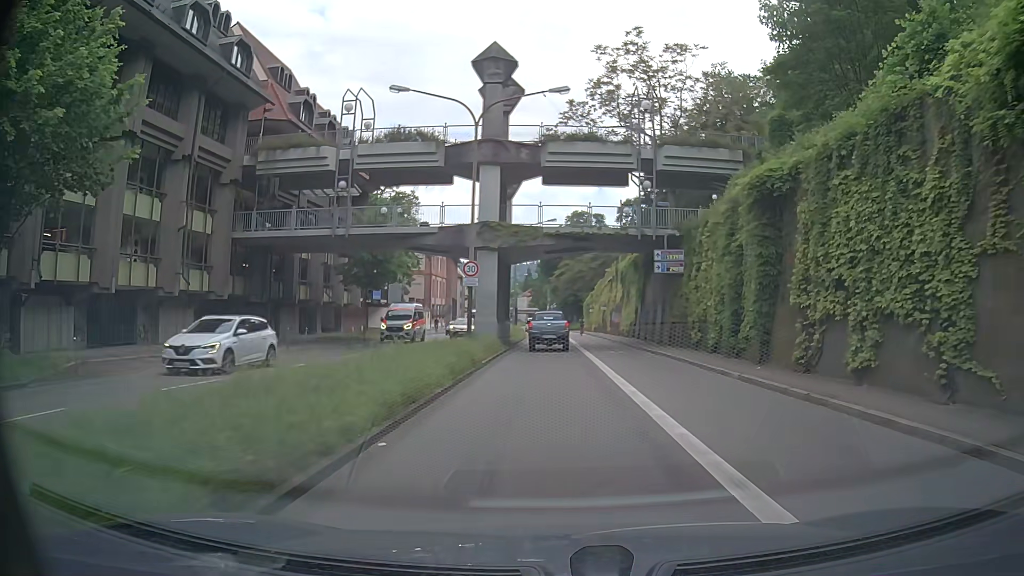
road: primary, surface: asphalt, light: Day
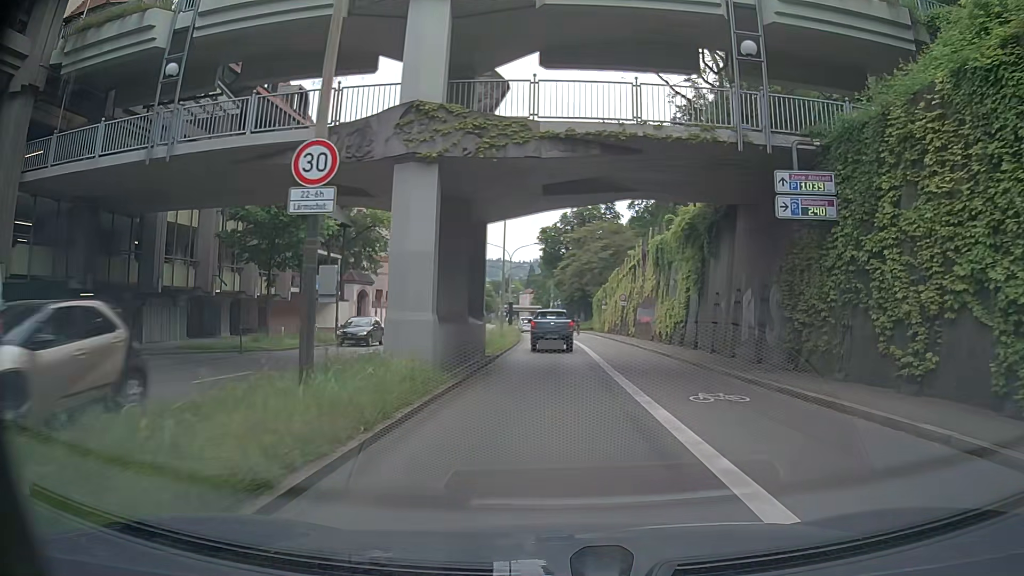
(0.0, +16.8) m; 0°
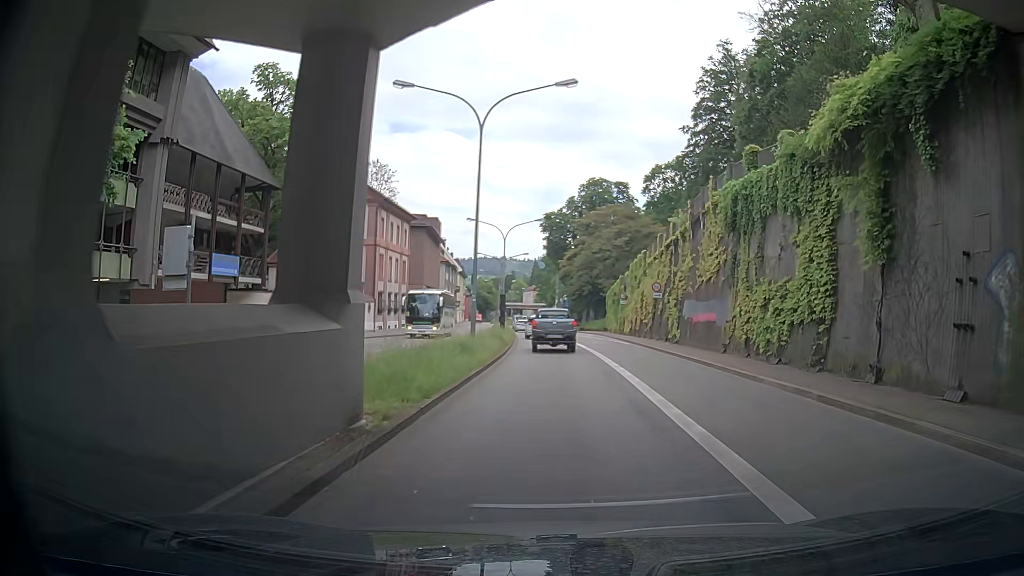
(0.0, +16.0) m; +1°
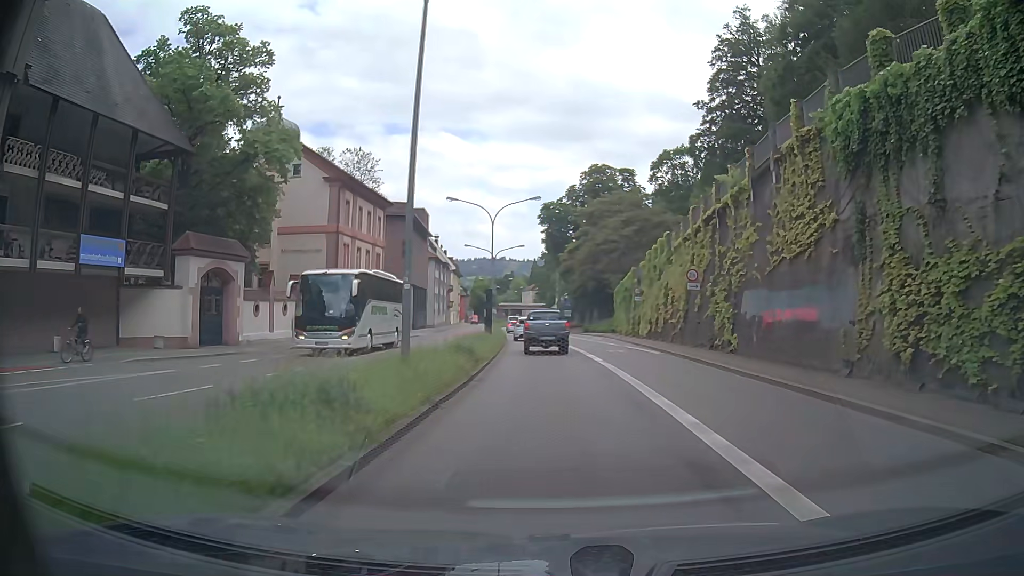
(+0.5, +10.6) m; +1°
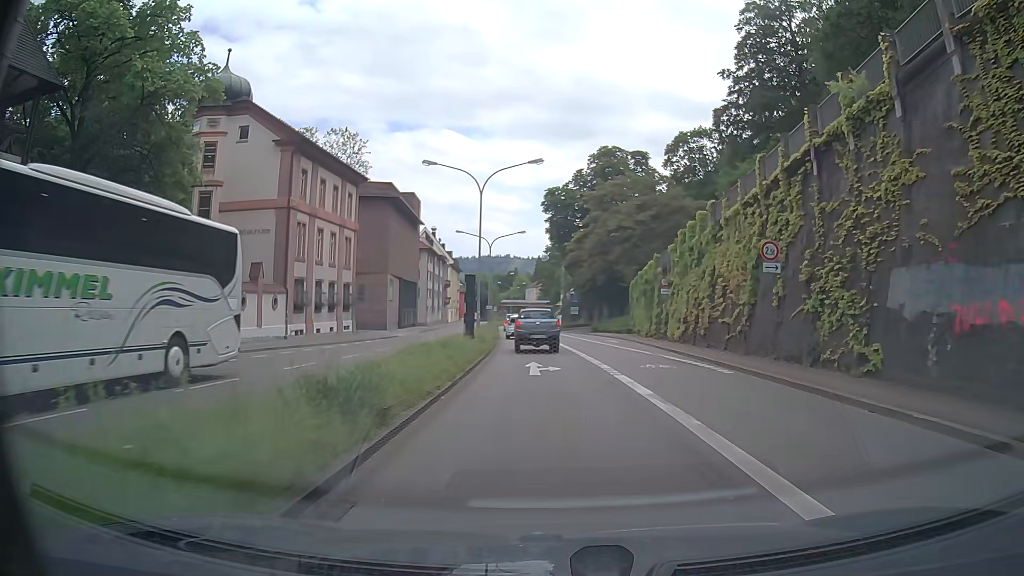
(-0.3, +10.4) m; -1°
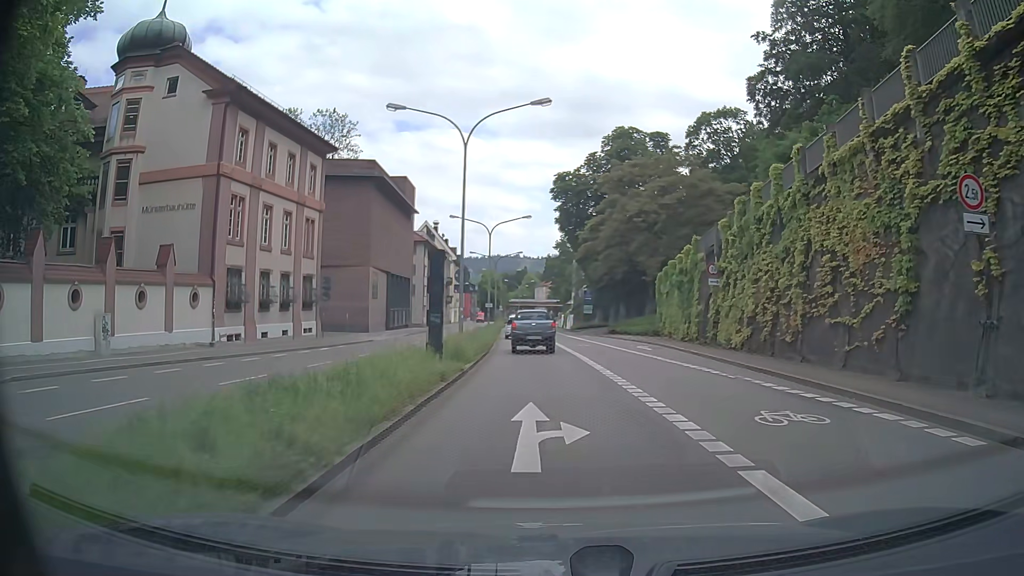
(-0.2, +10.1) m; -3°
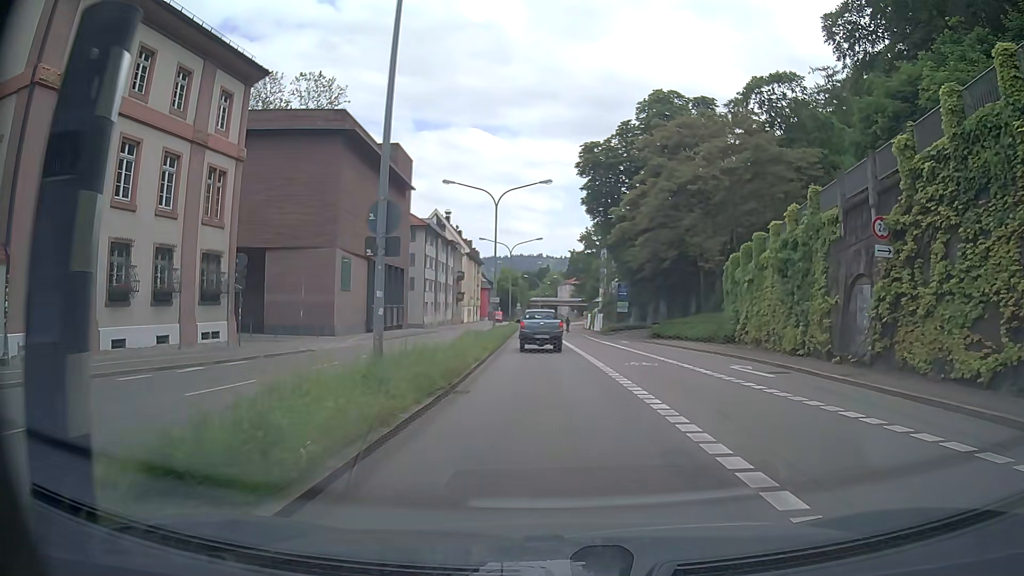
(+0.1, +14.7) m; -1°
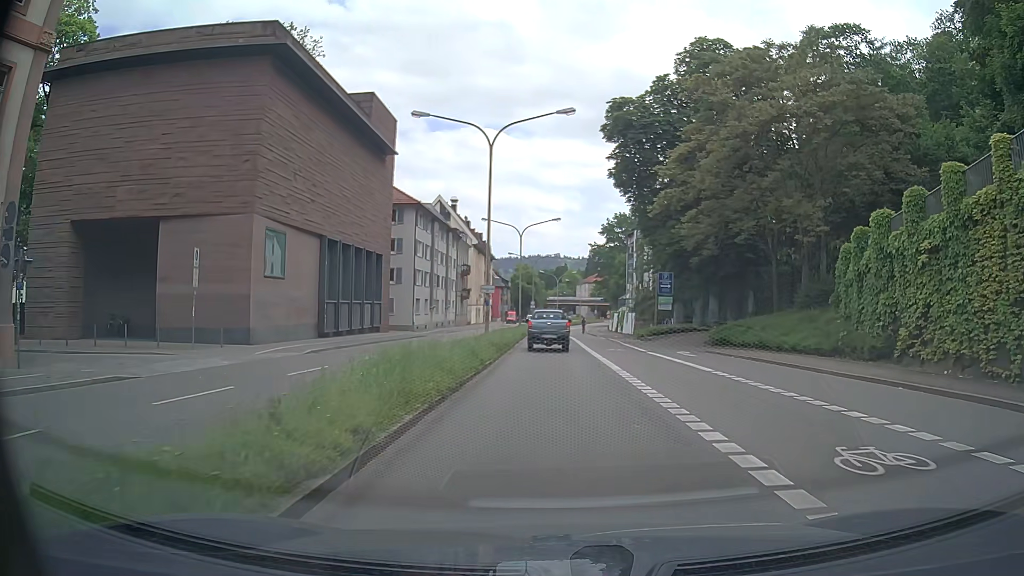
(-0.2, +14.8) m; -1°
(0, +10) (0, +20) (0, +30) (0, +40) (0, +50) (0, +60) (0, +70) (0, +80) (0, +90) (+1, +100) m
